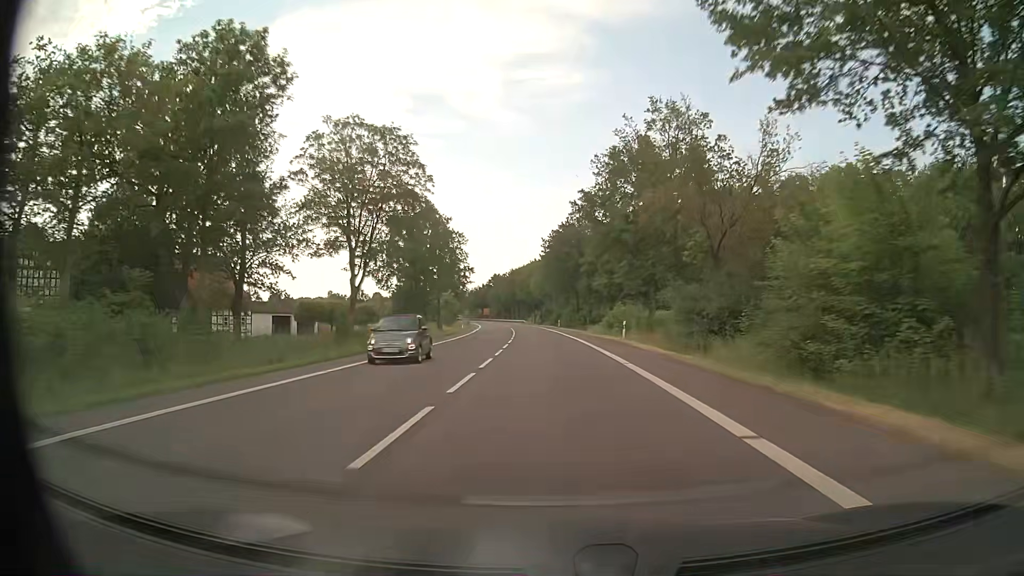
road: primary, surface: asphalt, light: Day
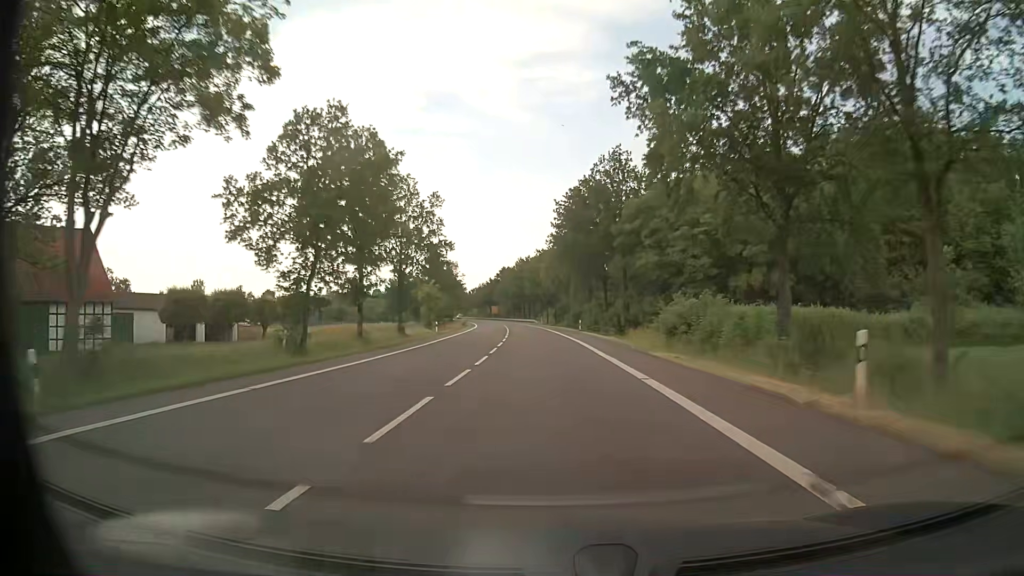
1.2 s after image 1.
(-0.4, +29.0) m; -1°
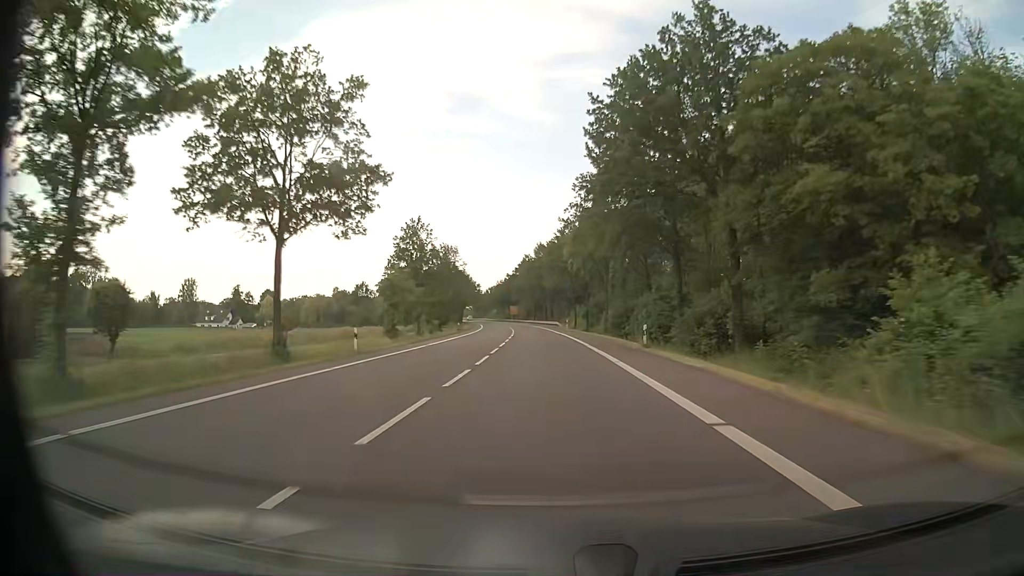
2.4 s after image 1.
(-0.5, +30.3) m; -2°
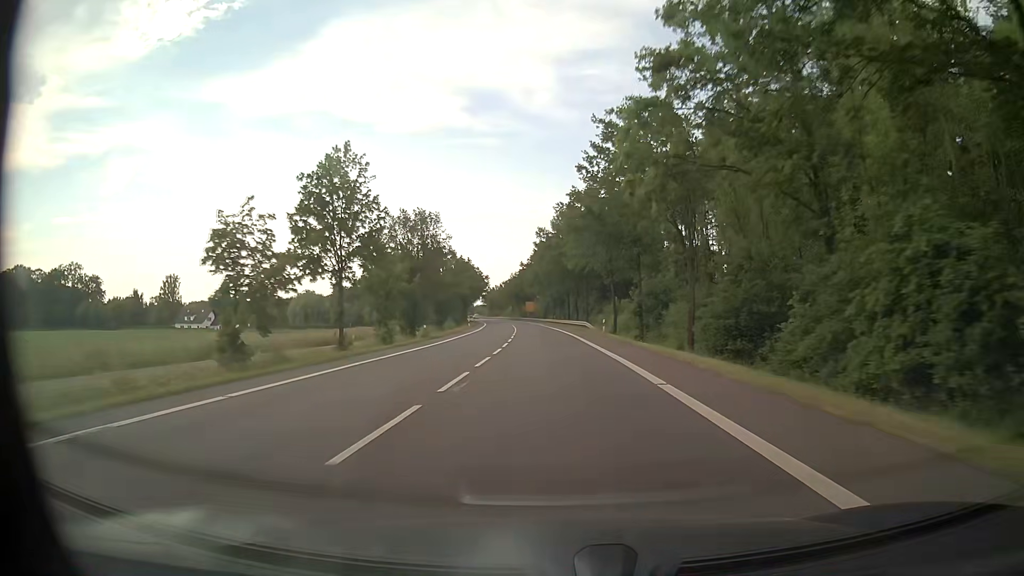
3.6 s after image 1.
(-0.7, +31.3) m; -2°
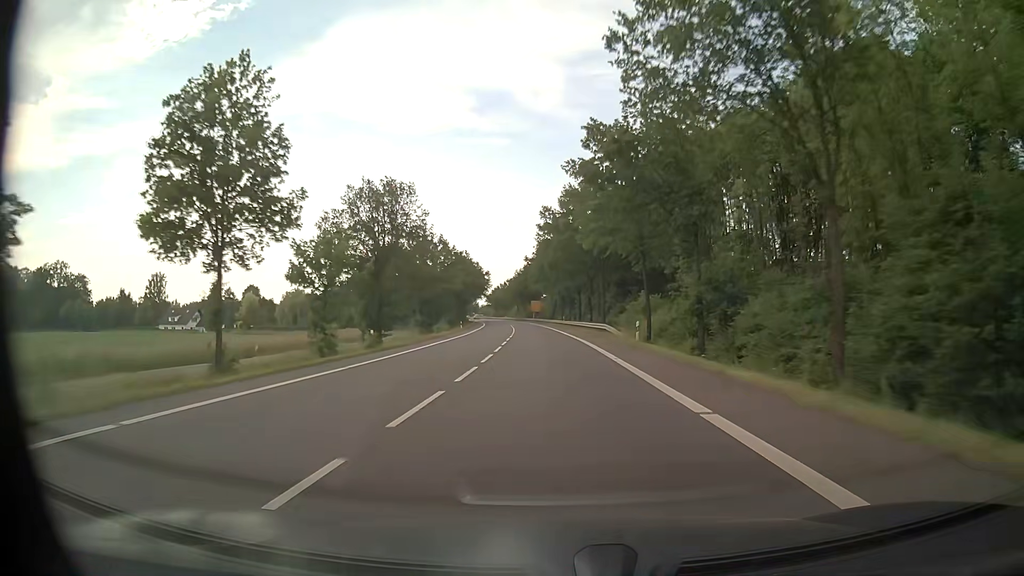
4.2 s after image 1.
(-0.1, +15.9) m; -1°
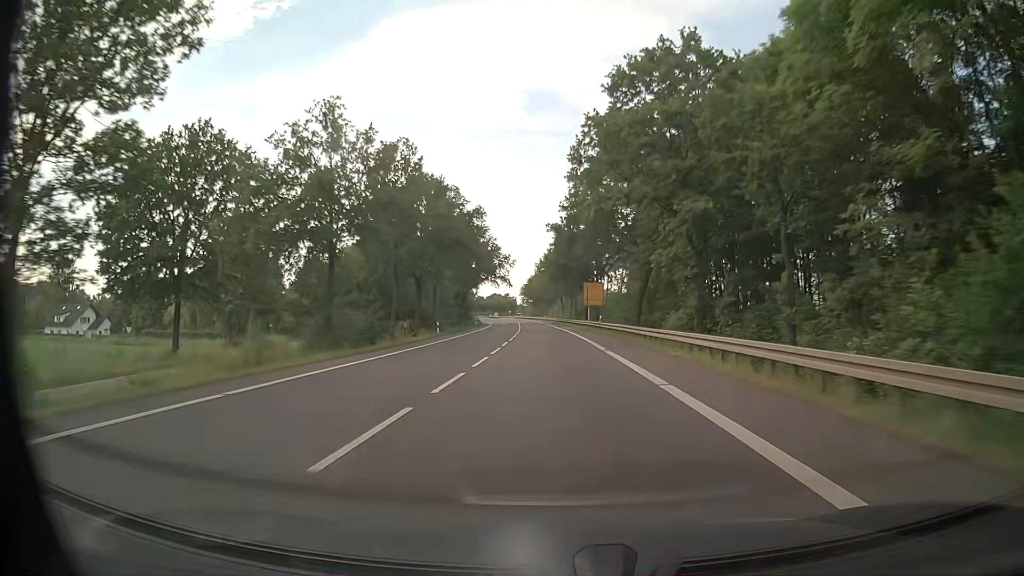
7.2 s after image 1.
(-3.2, +80.7) m; -5°
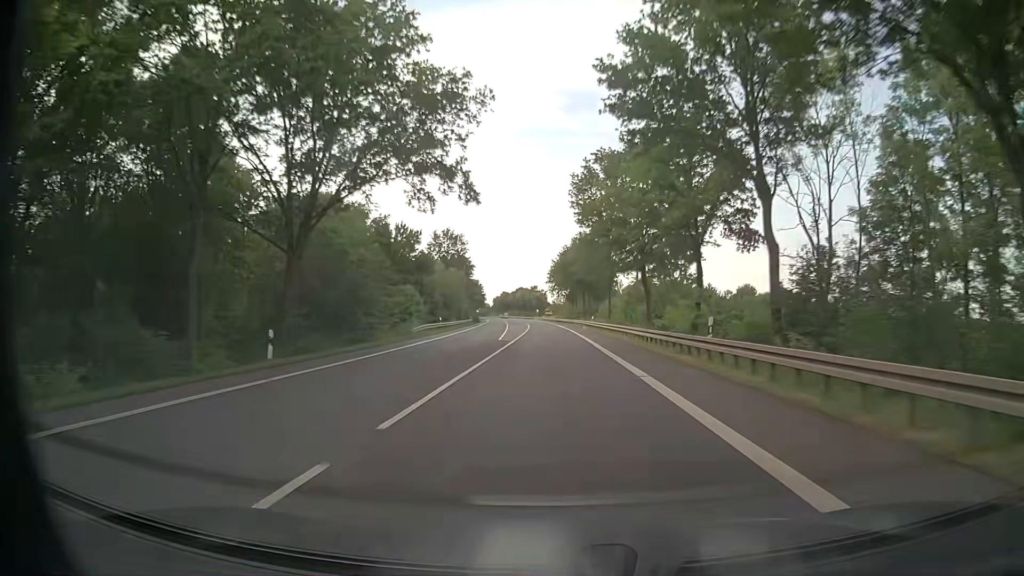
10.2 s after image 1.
(-2.4, +82.0) m; -3°
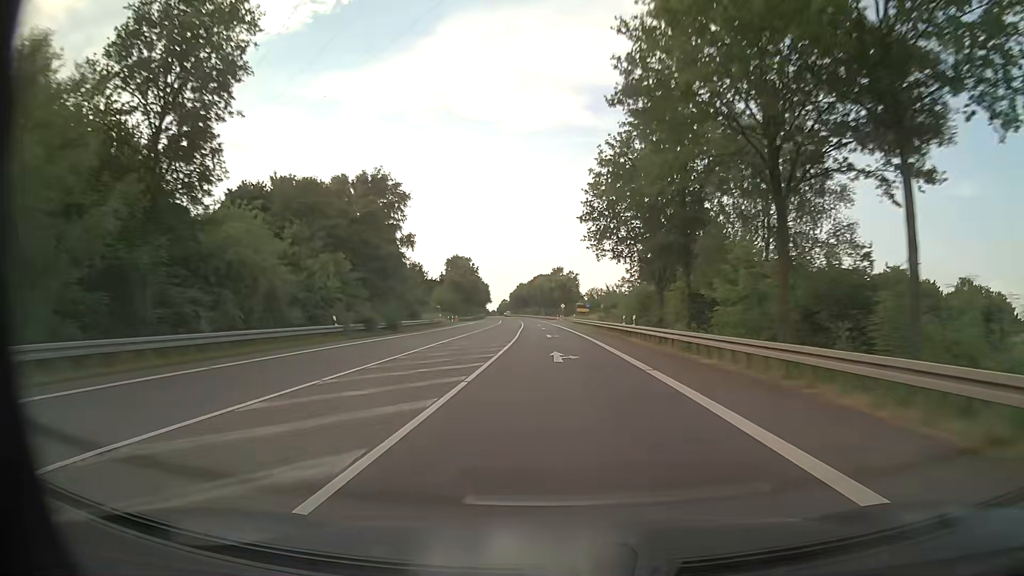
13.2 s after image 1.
(-1.6, +82.7) m; -2°
(0, +10) (0, +20) (0, +30) (-1, +40) (-1, +50) (-1, +60) (-2, +70) (-2, +80) (-3, +90) (-3, +100) m
